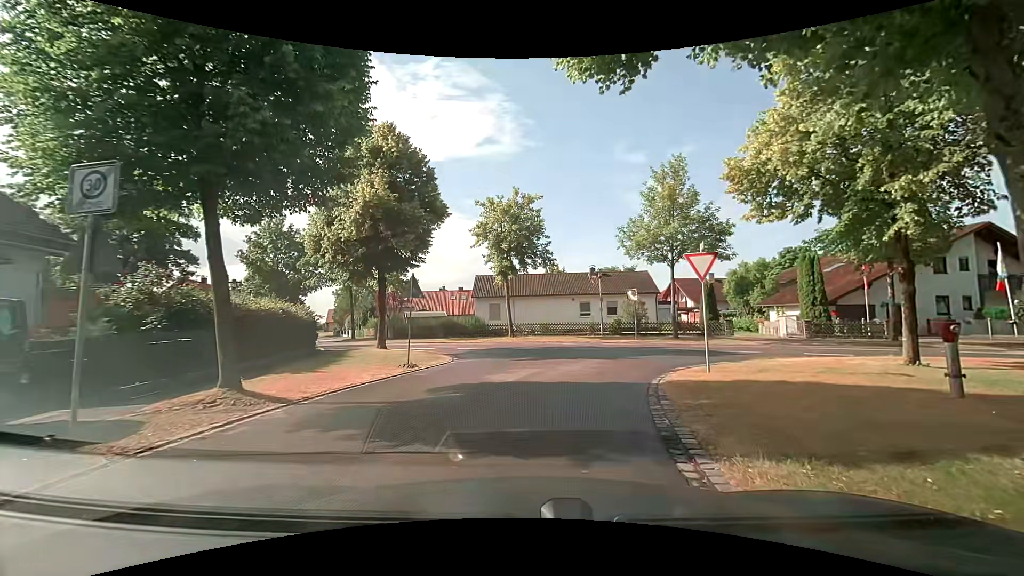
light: Day
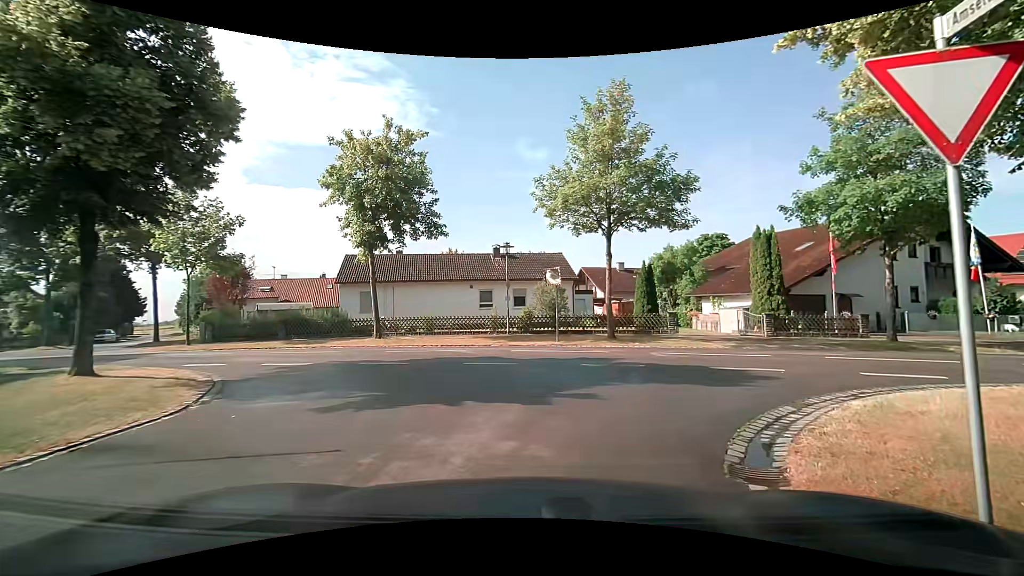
(+0.9, +9.7) m; +12°
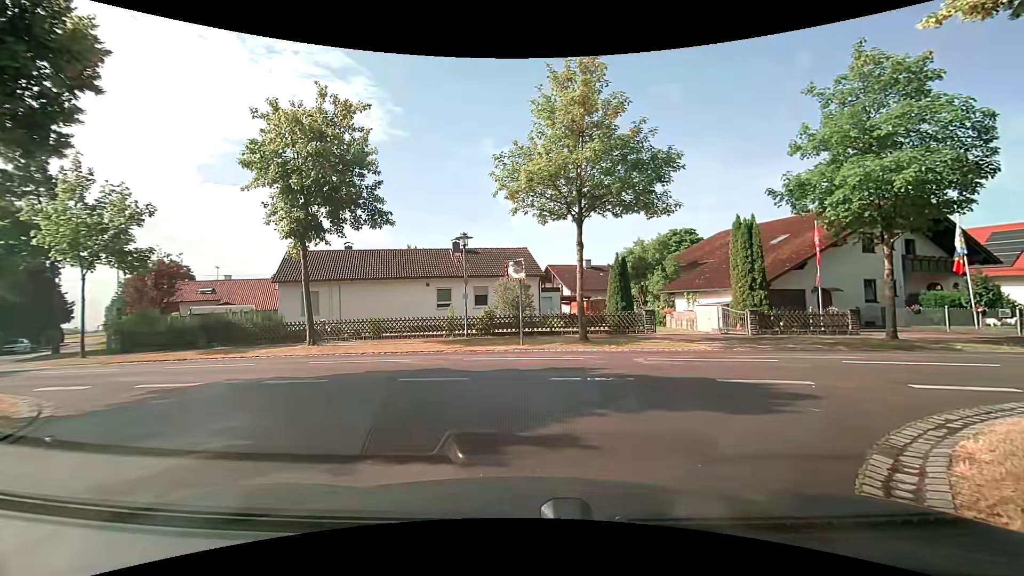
(+0.2, +2.8) m; +5°
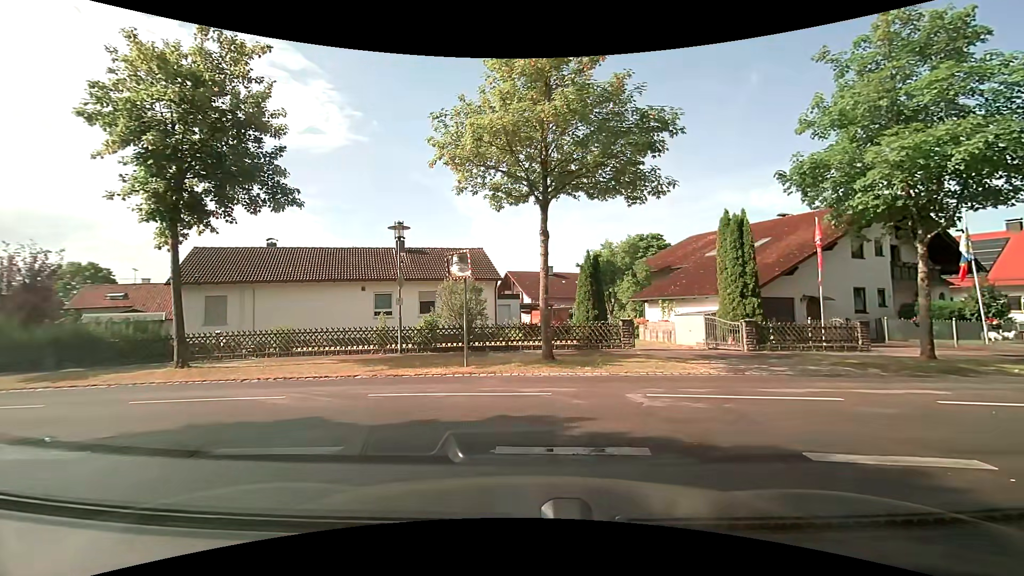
(+0.2, +4.3) m; +5°
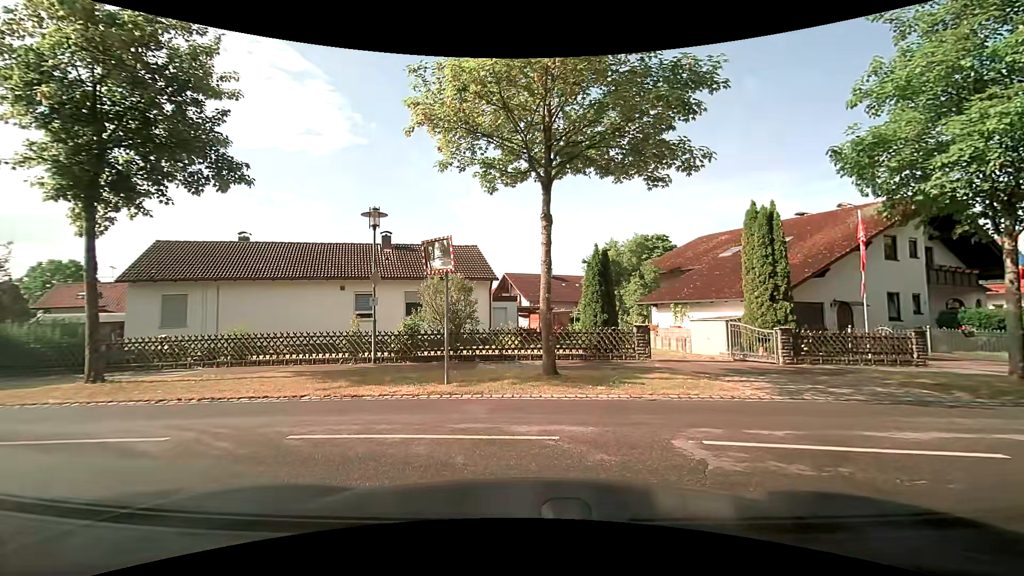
(0.0, +2.7) m; +2°
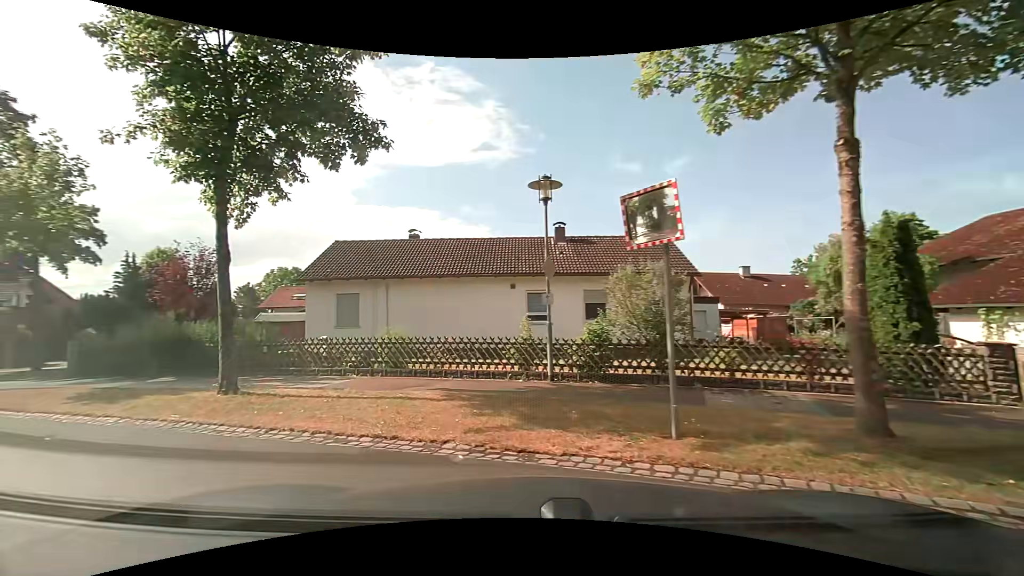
(-0.7, +4.3) m; -19°
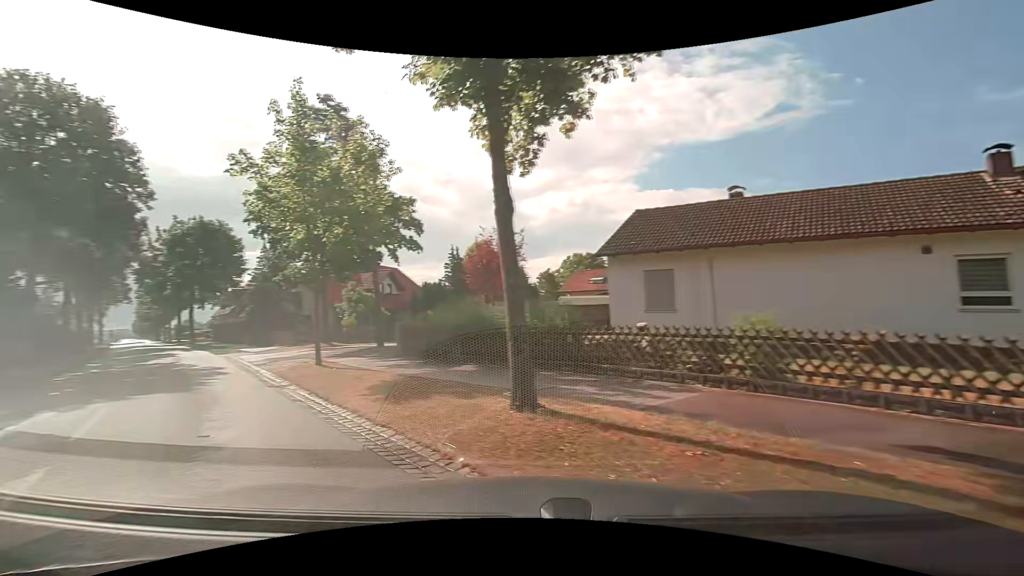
(-1.4, +4.5) m; -35°
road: tertiary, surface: asphalt
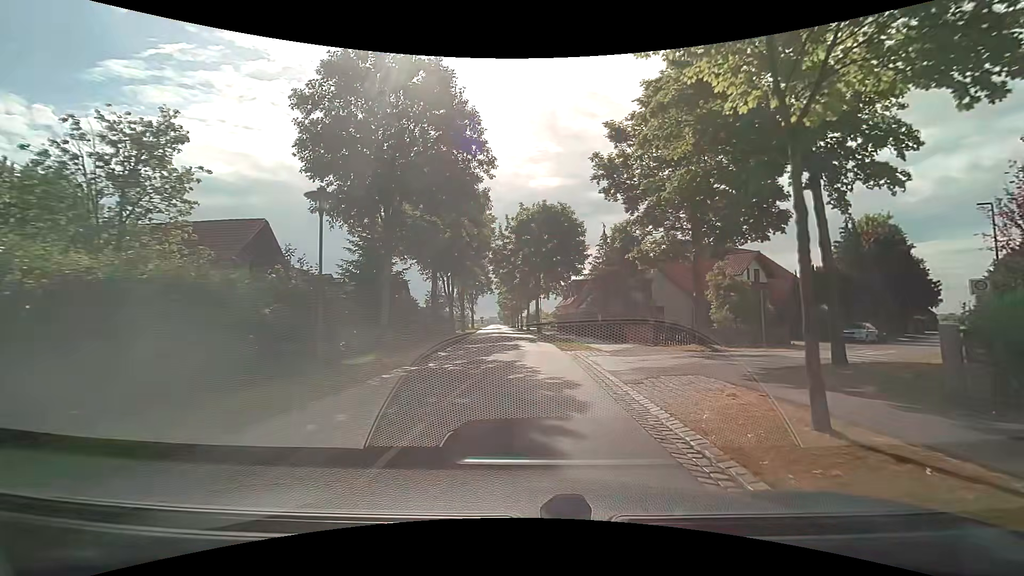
(-4.4, +8.7) m; -37°
